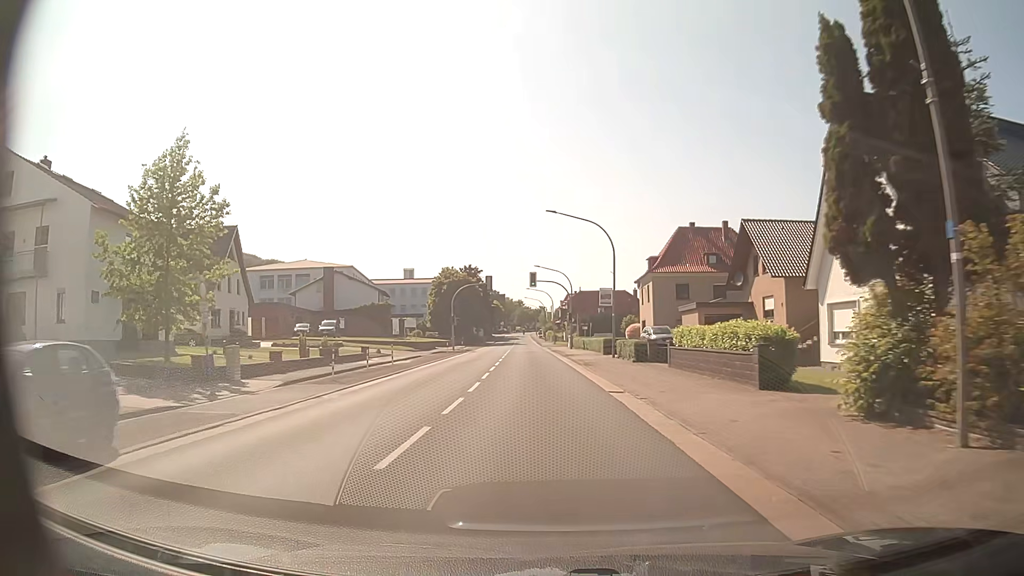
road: primary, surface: asphalt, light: Day
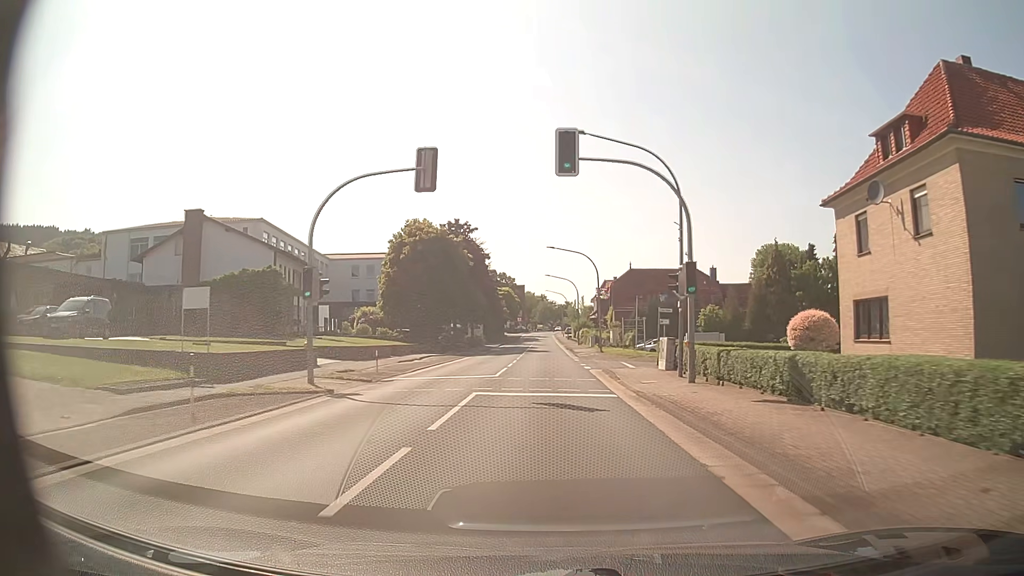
(-1.0, +43.4) m; -2°
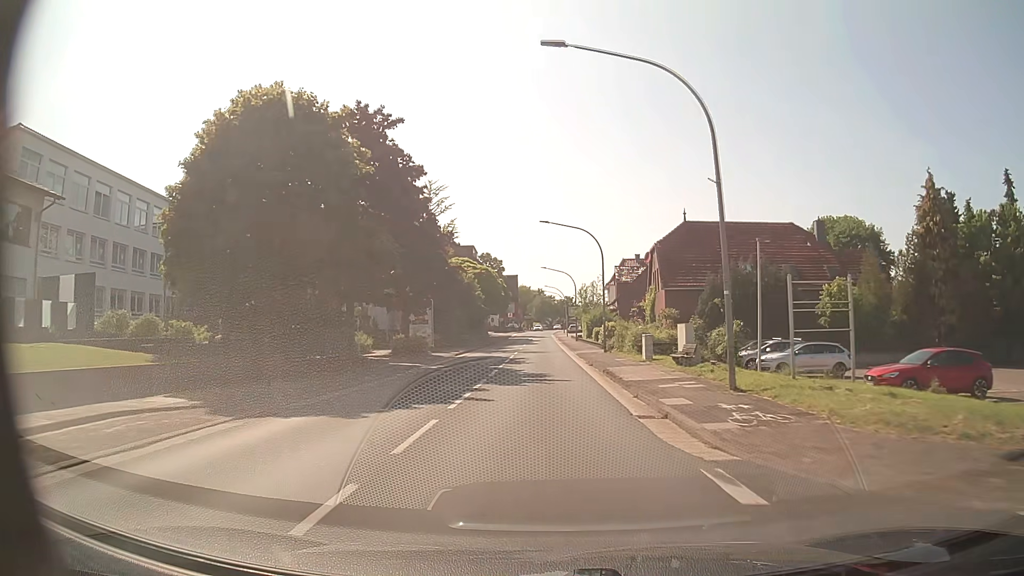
(+0.2, +35.3) m; 0°
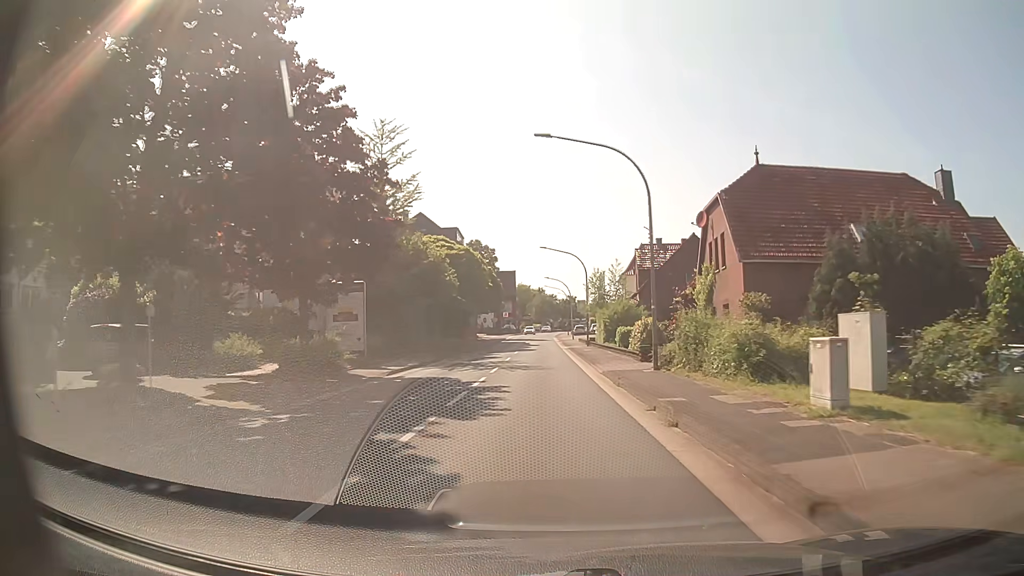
(+0.1, +18.1) m; 0°
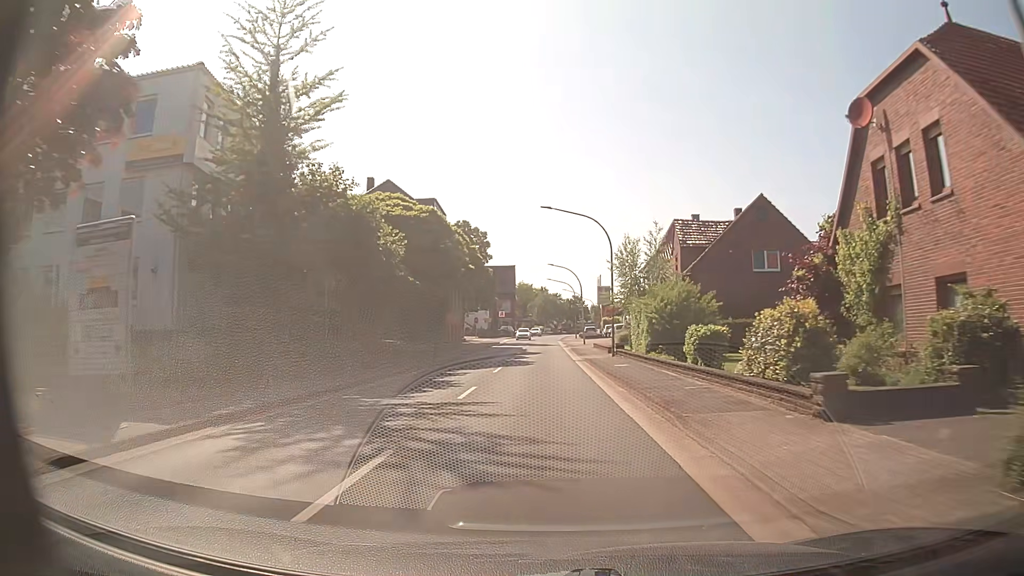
(0.0, +18.0) m; -1°
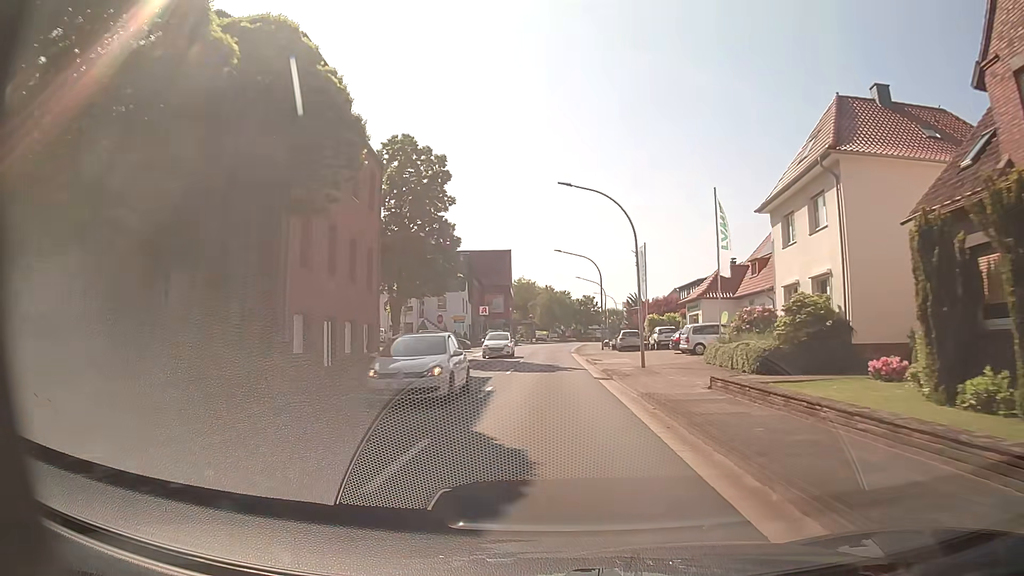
(+0.1, +35.5) m; 0°
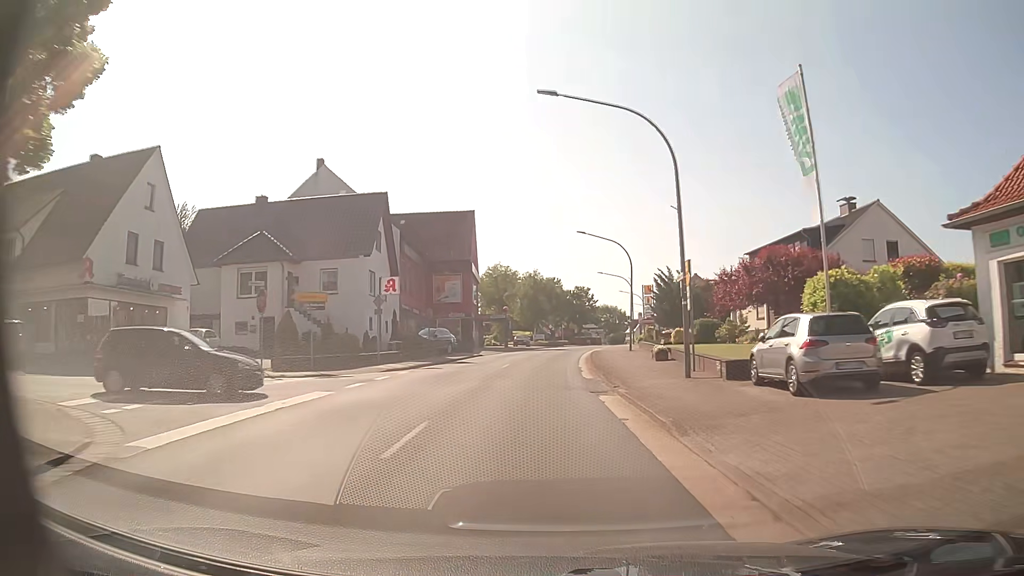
(+0.2, +35.3) m; +1°
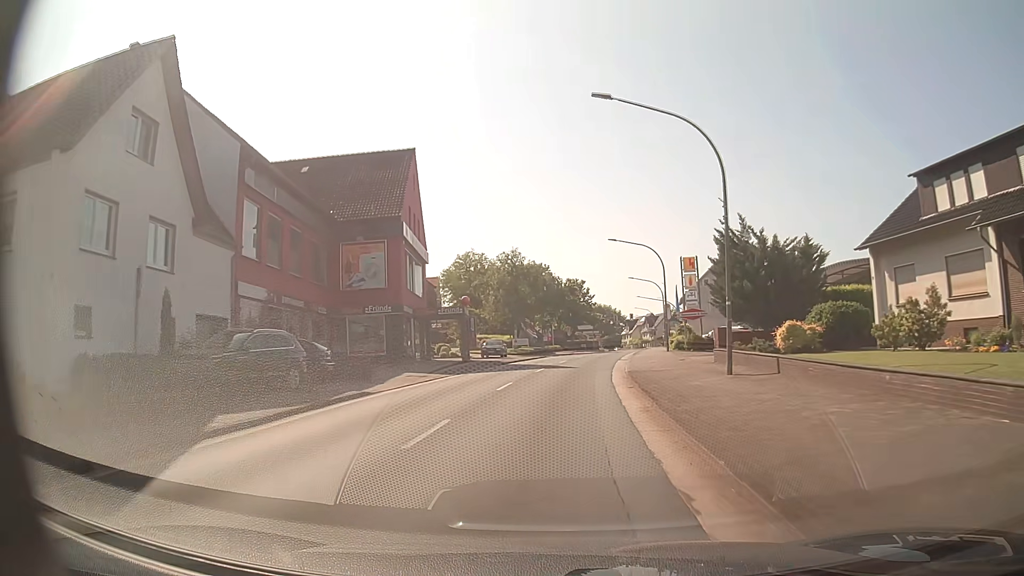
(+0.3, +26.4) m; +1°
(0, +10) (0, +20) (+1, +30) (+3, +40) (+4, +50) (+6, +60) (+8, +69) (+9, +79) (+11, +89) (+13, +99) m
